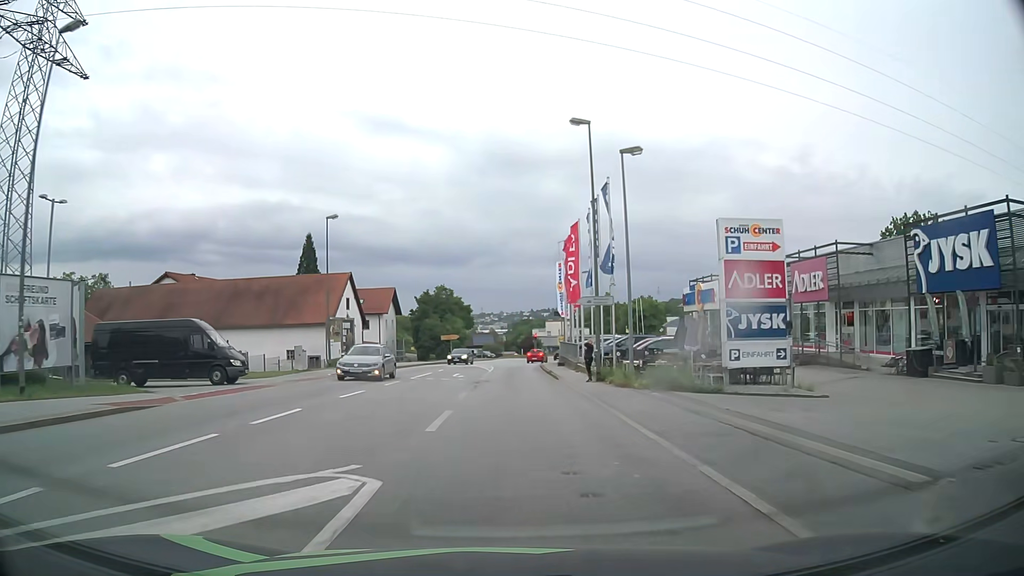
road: tertiary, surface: asphalt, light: Day
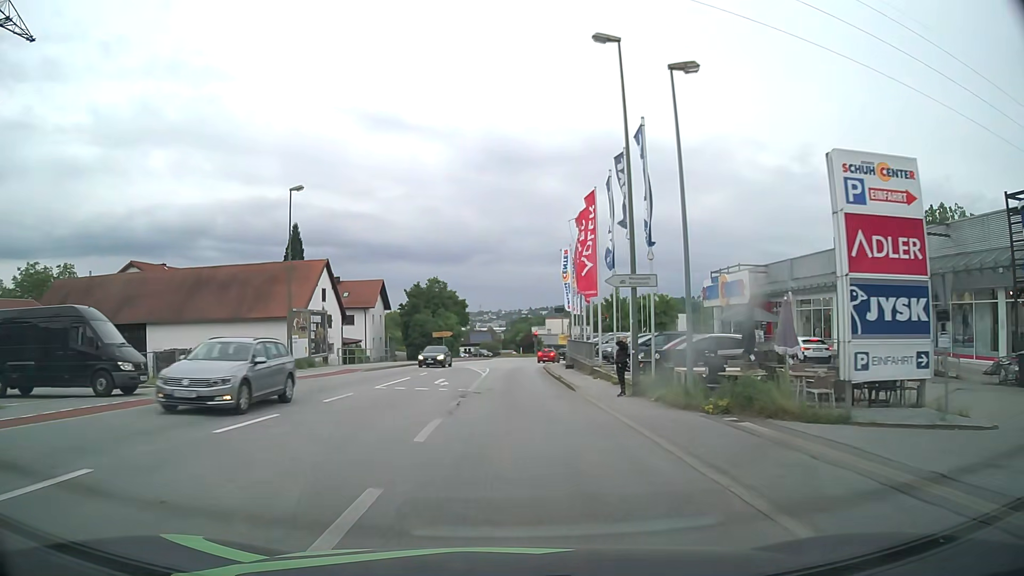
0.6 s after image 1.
(0.0, +7.6) m; 0°
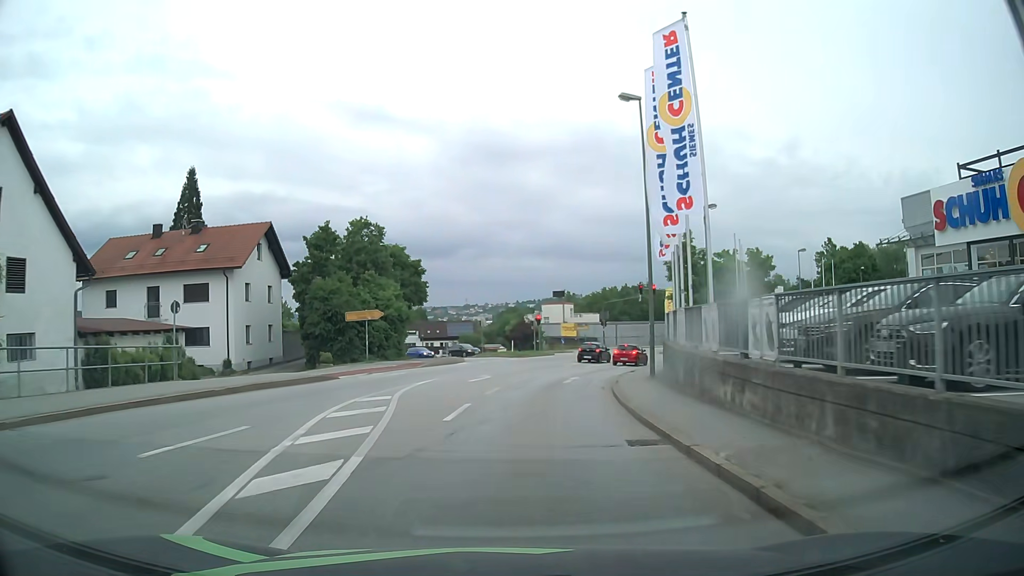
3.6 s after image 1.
(+0.4, +36.9) m; +1°
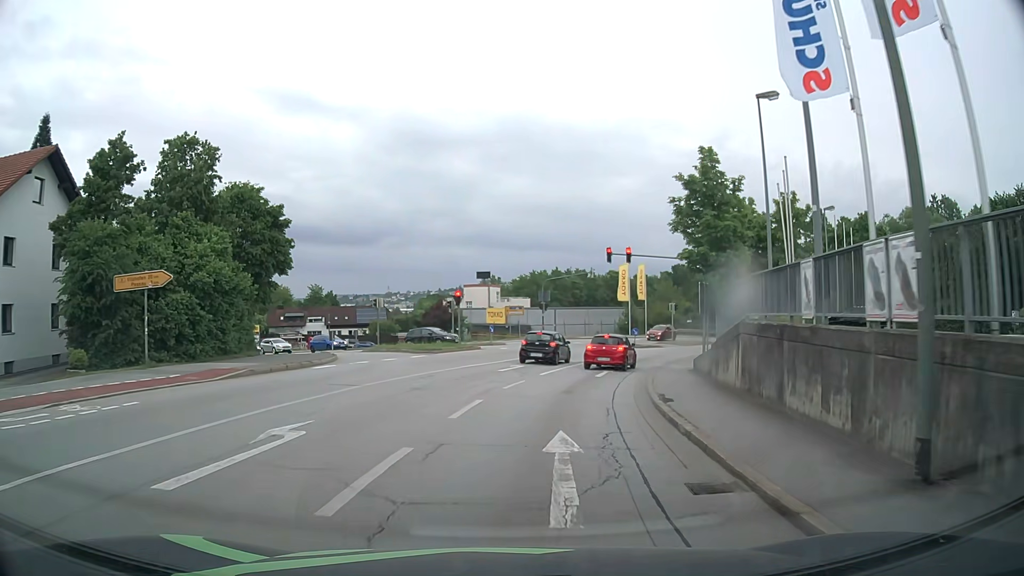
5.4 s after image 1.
(+0.8, +18.1) m; +6°
